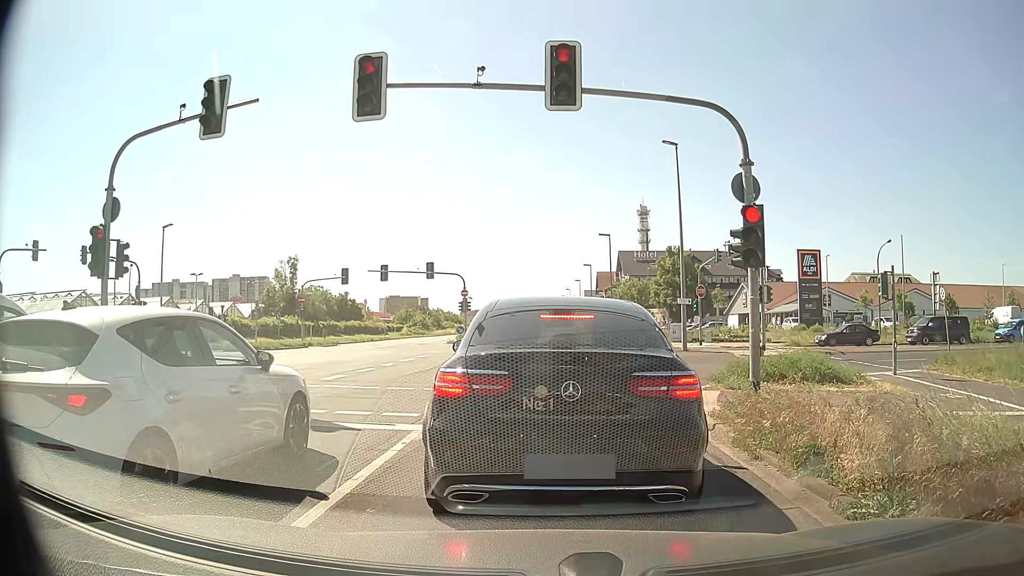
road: primary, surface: asphalt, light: Day
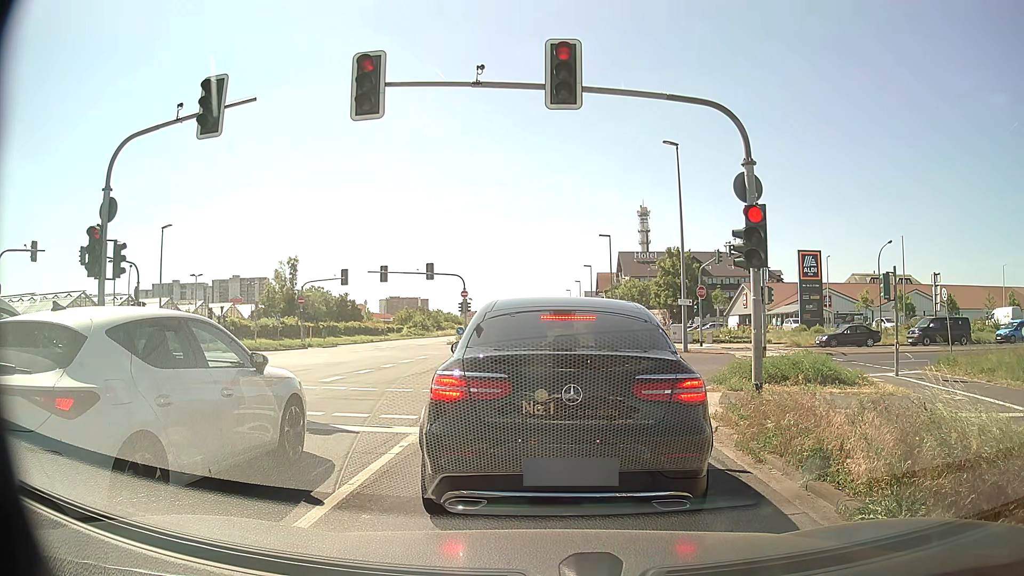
(0.0, +0.2) m; 0°
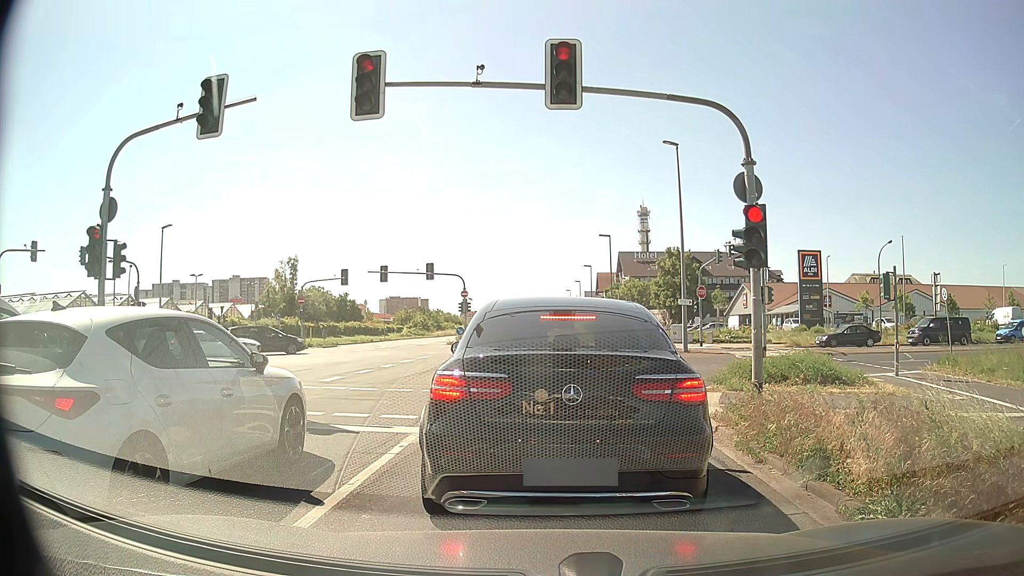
(0.0, 0.0) m; 0°
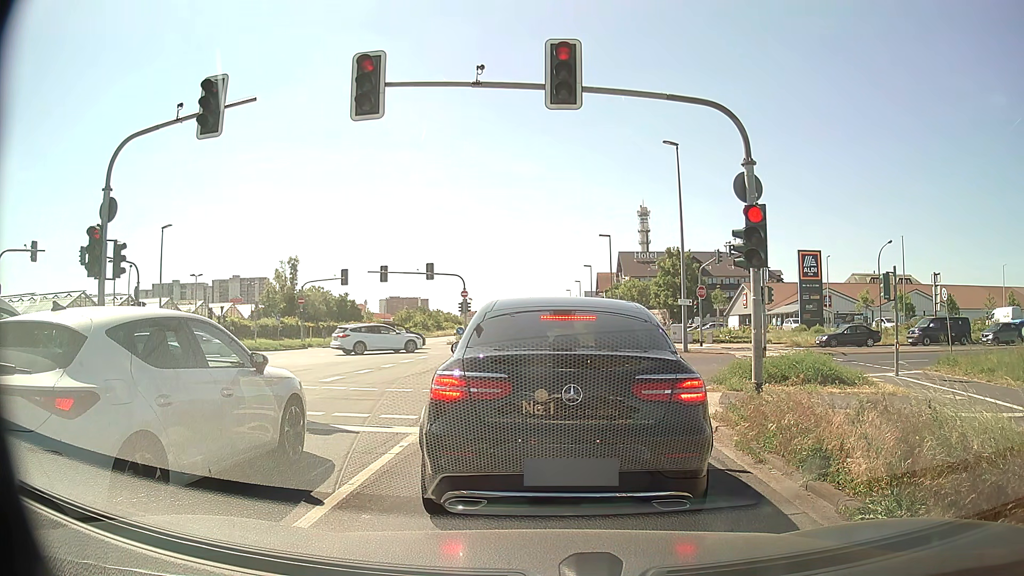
(0.0, 0.0) m; 0°
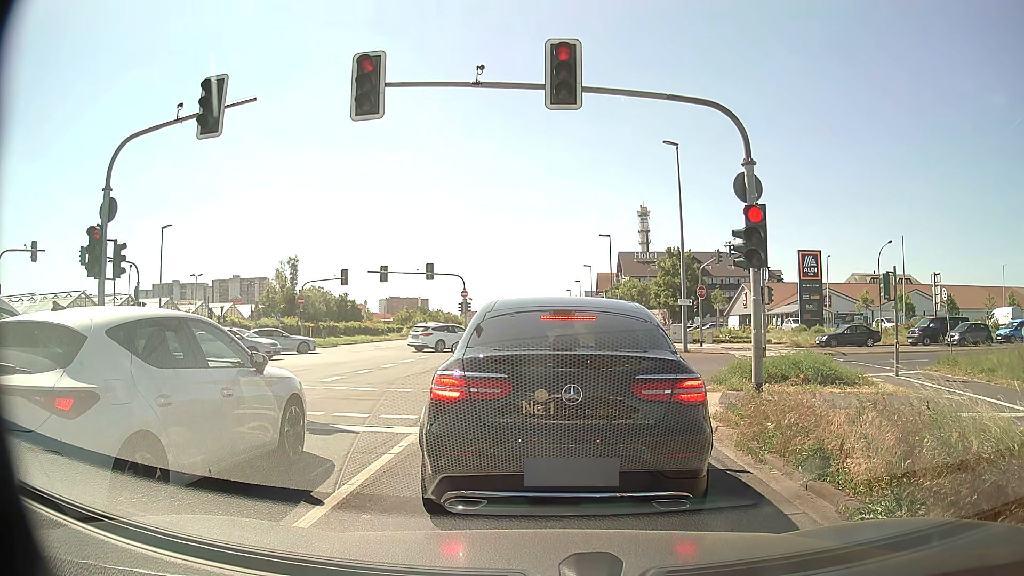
(0.0, 0.0) m; 0°
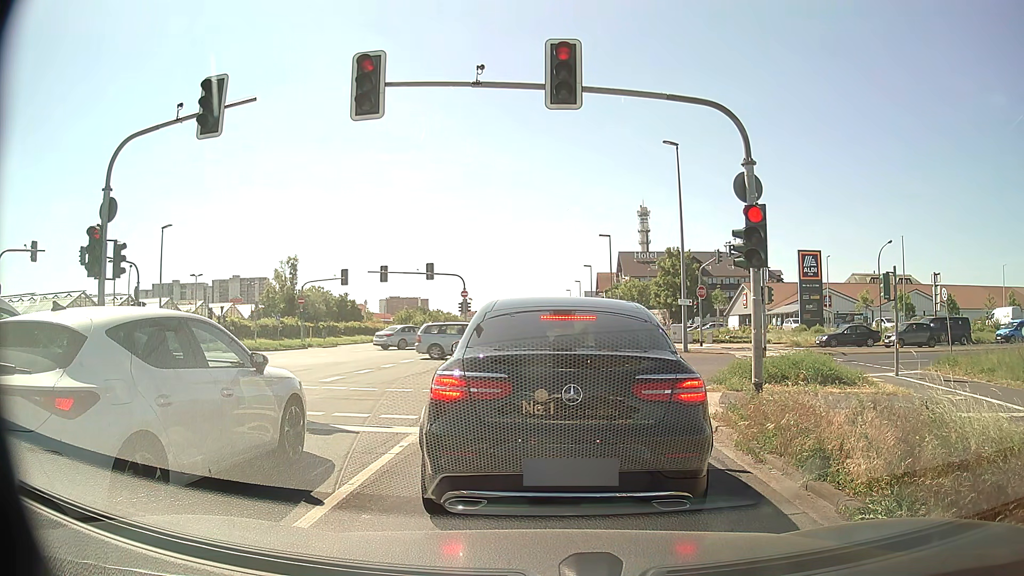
(0.0, 0.0) m; 0°
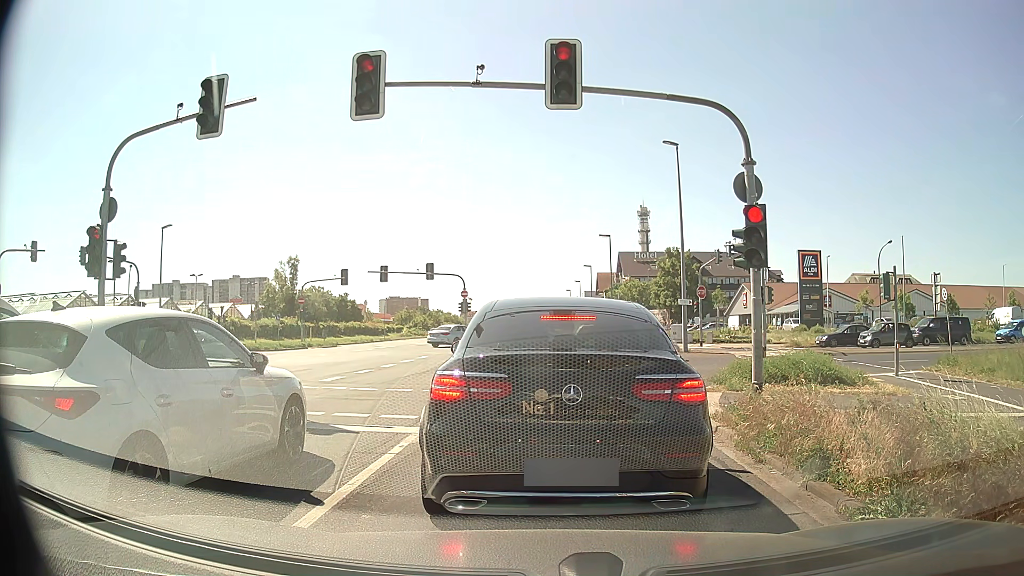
(0.0, 0.0) m; 0°
